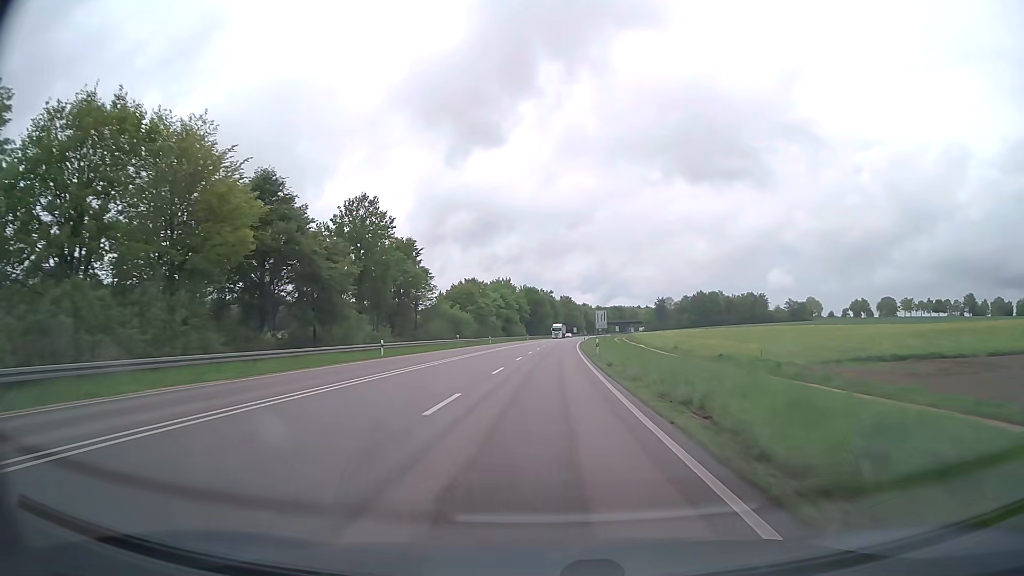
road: primary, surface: asphalt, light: Day
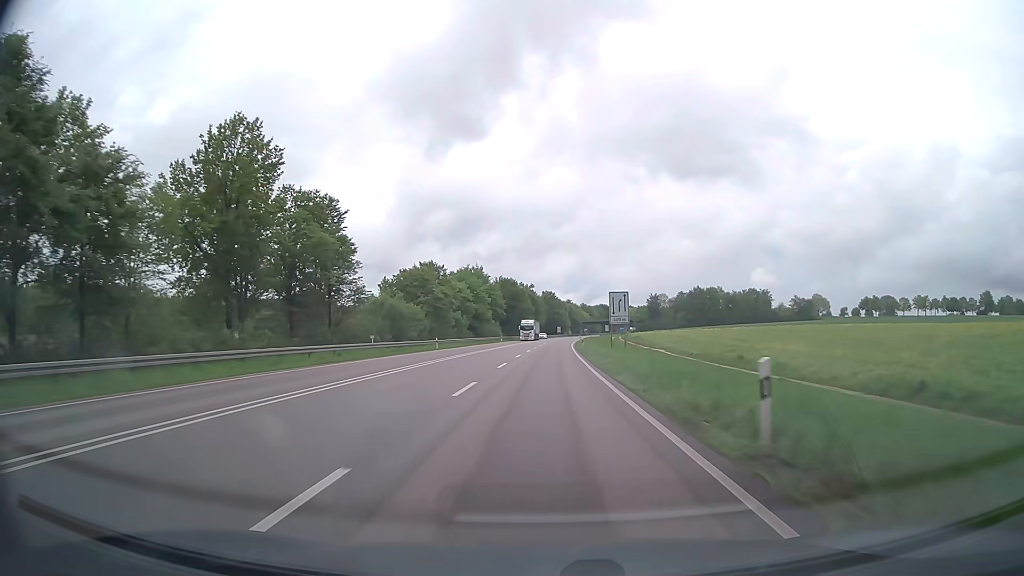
(+0.3, +32.9) m; +1°
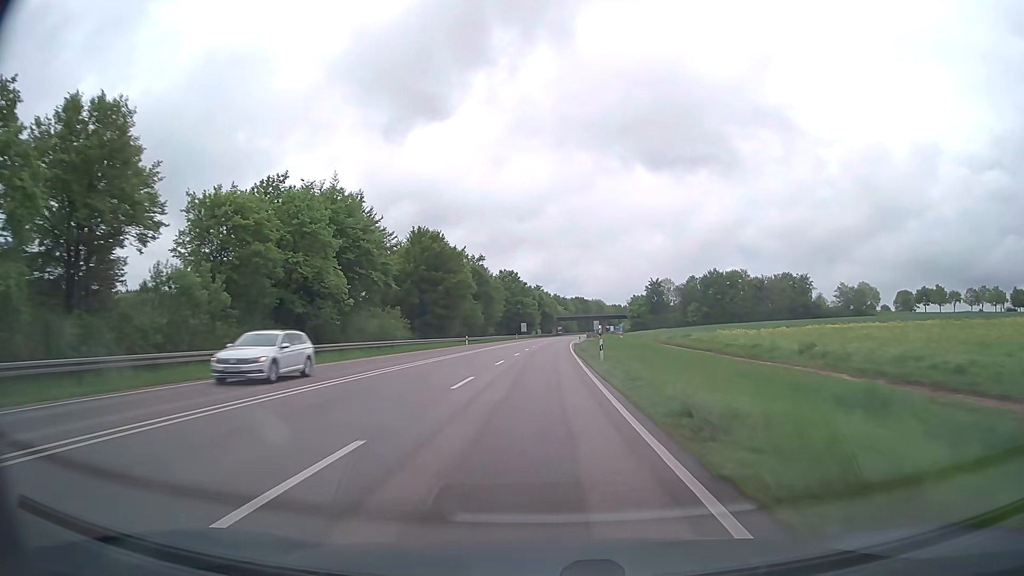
(+2.2, +82.5) m; +3°
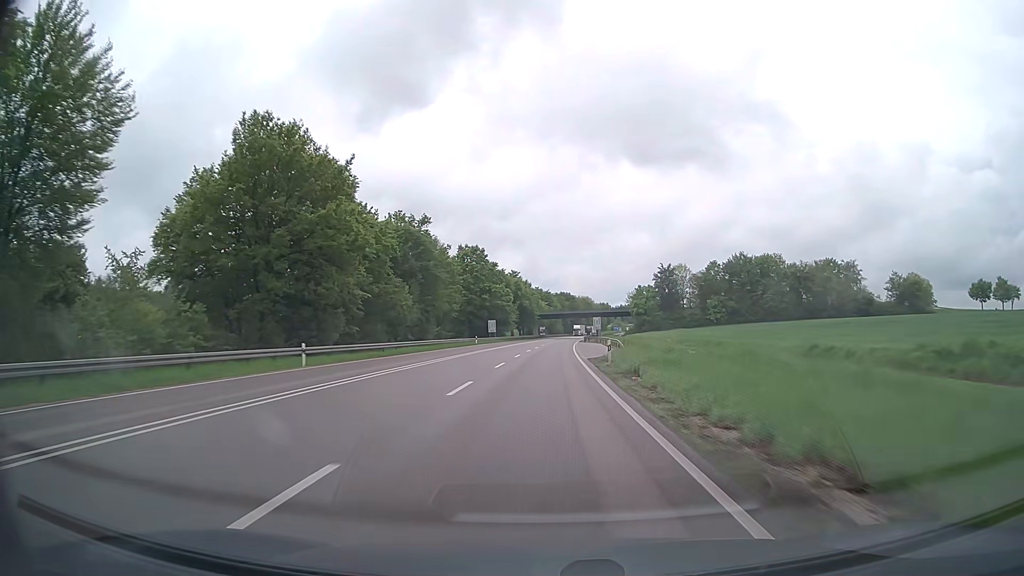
(+0.6, +49.6) m; +2°
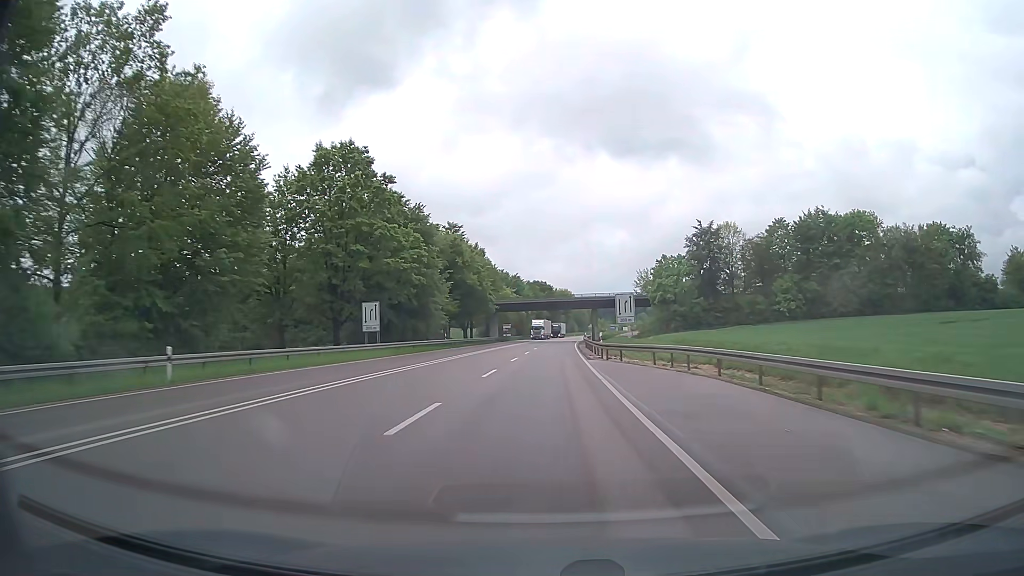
(+1.5, +66.0) m; +3°
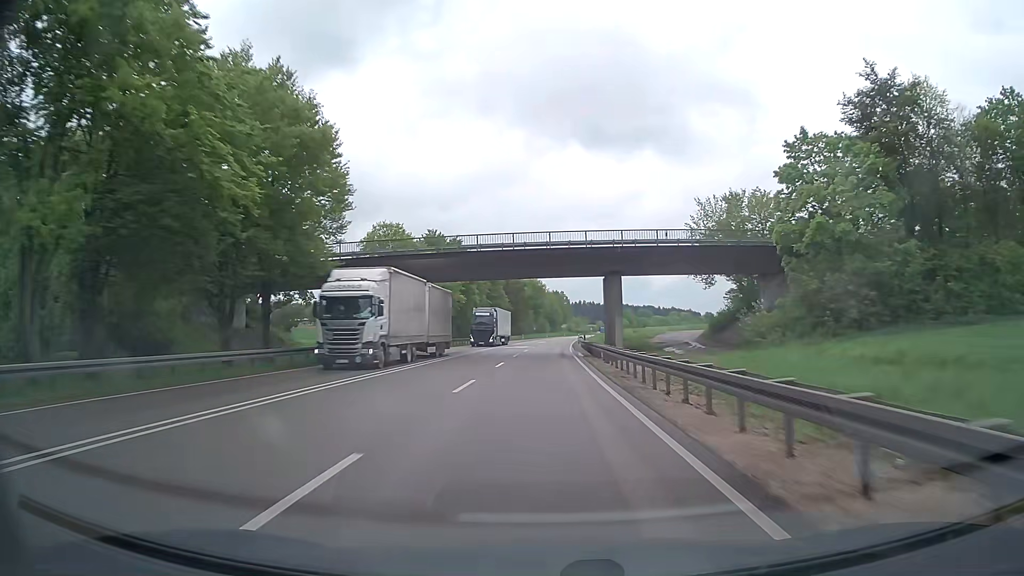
(+1.3, +65.7) m; +3°
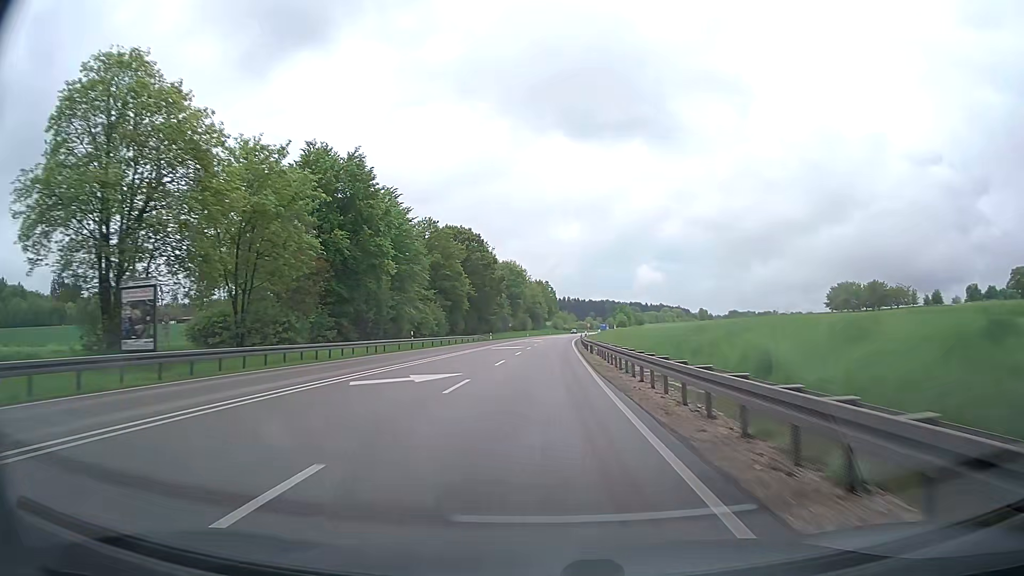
(+0.7, +48.9) m; +1°
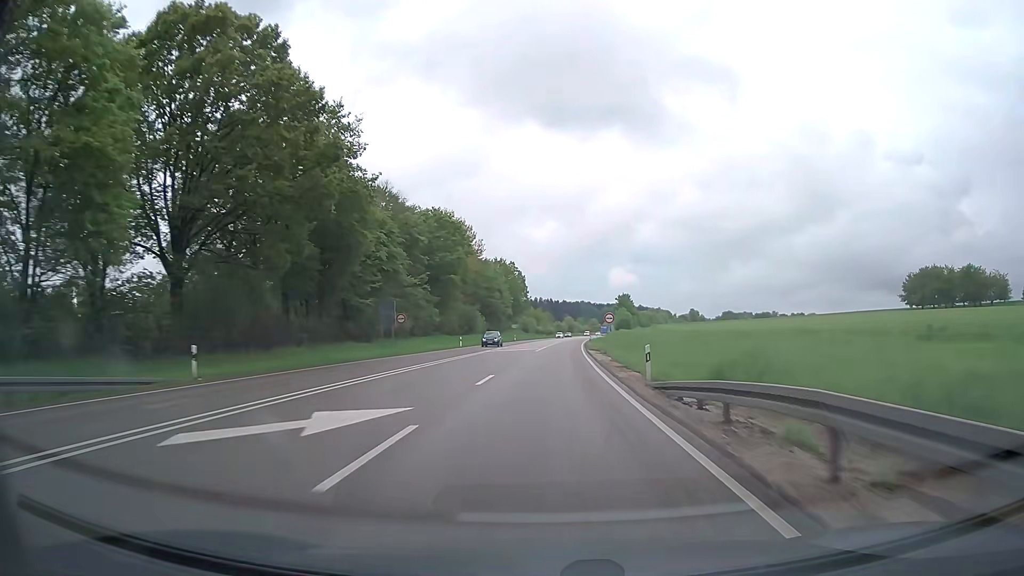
(+2.3, +81.1) m; +3°
(0, +10) (0, +20) (+1, +30) (+1, +40) (+1, +50) (+2, +60) (+2, +70) (+3, +80) (+3, +90) (+4, +100) m
